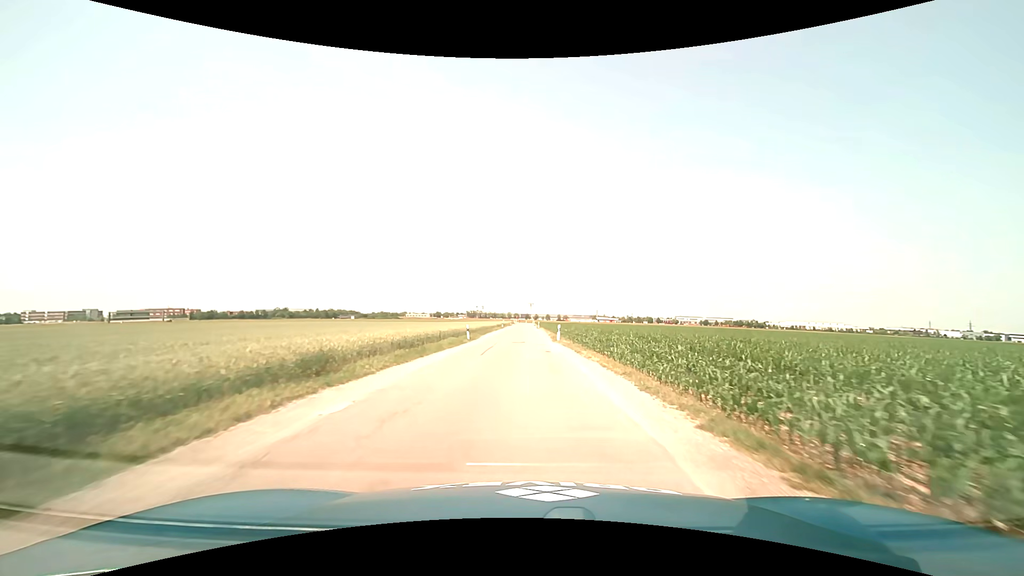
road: unclassified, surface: asphalt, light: Day
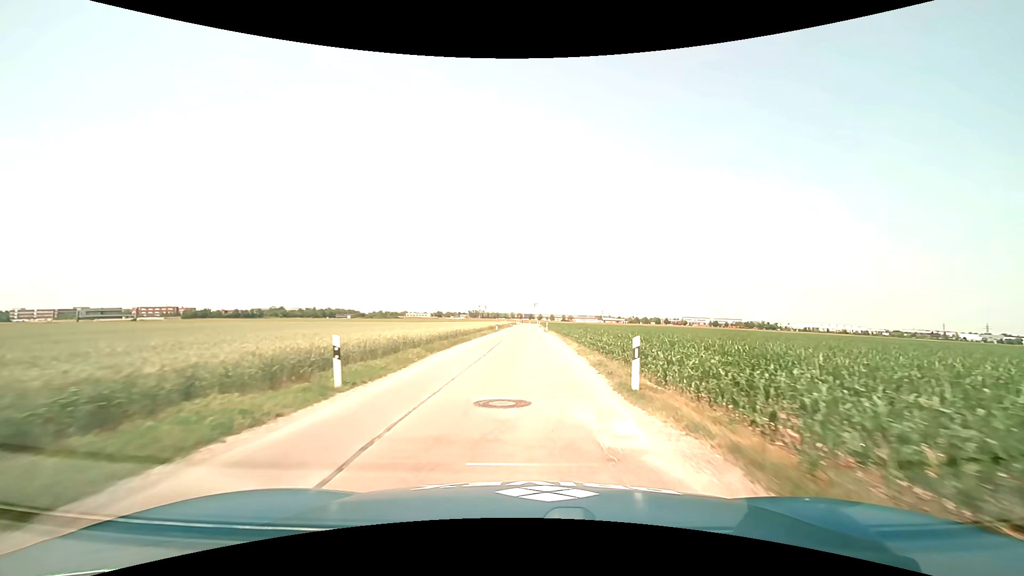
(-0.1, +22.4) m; 0°
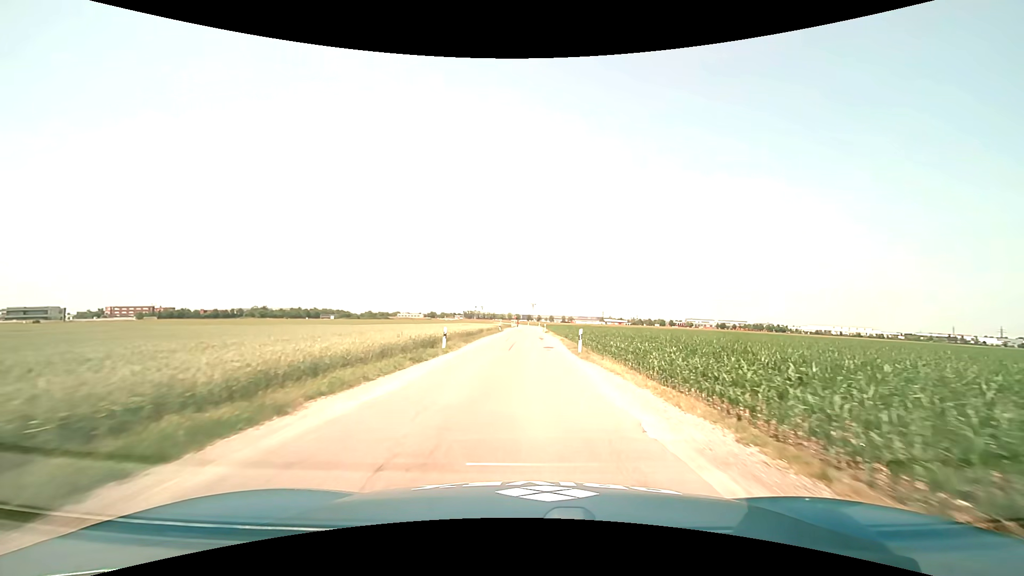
(-0.1, +37.1) m; 0°
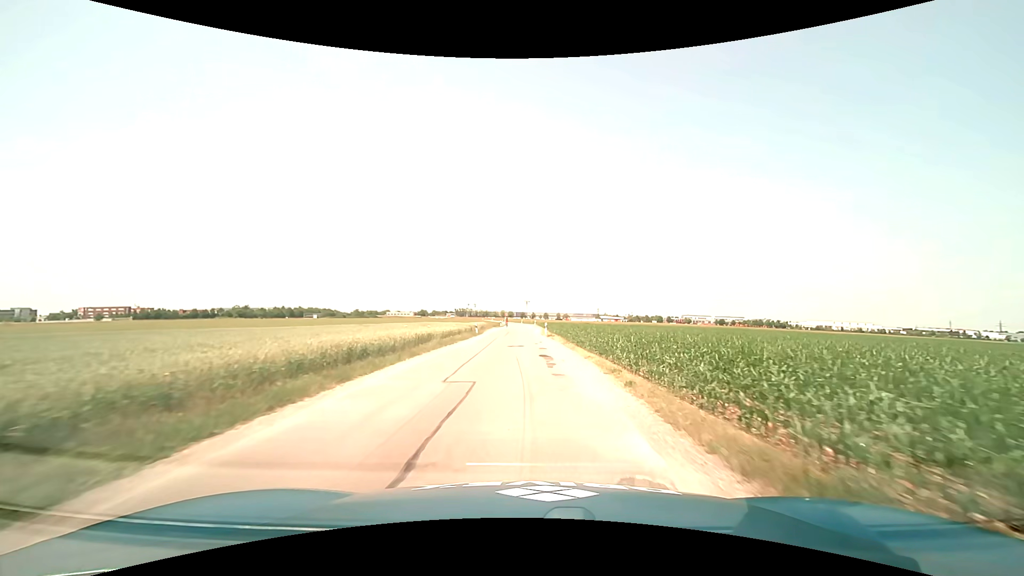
(+0.1, +22.5) m; +1°
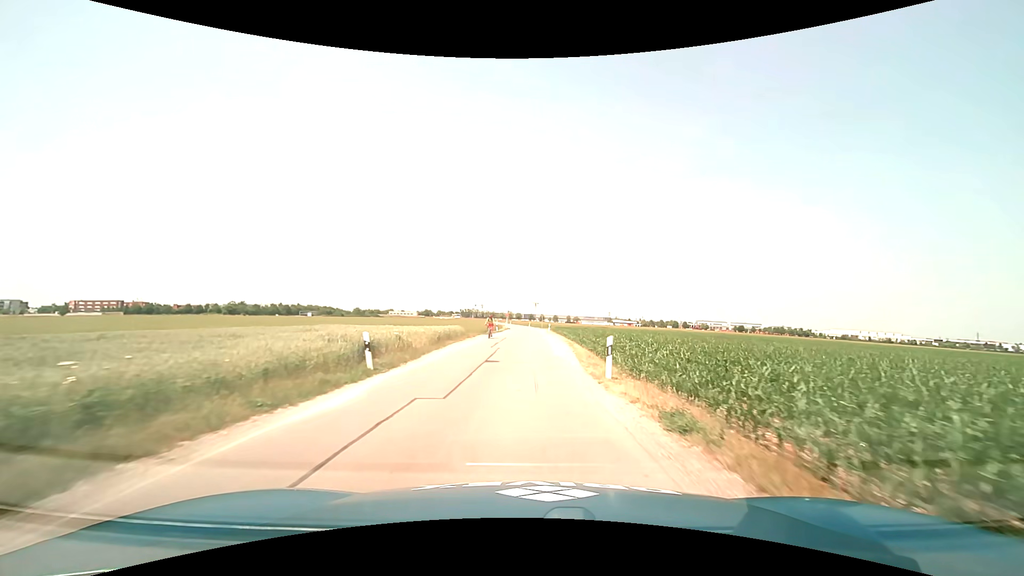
(-0.2, +30.0) m; -1°
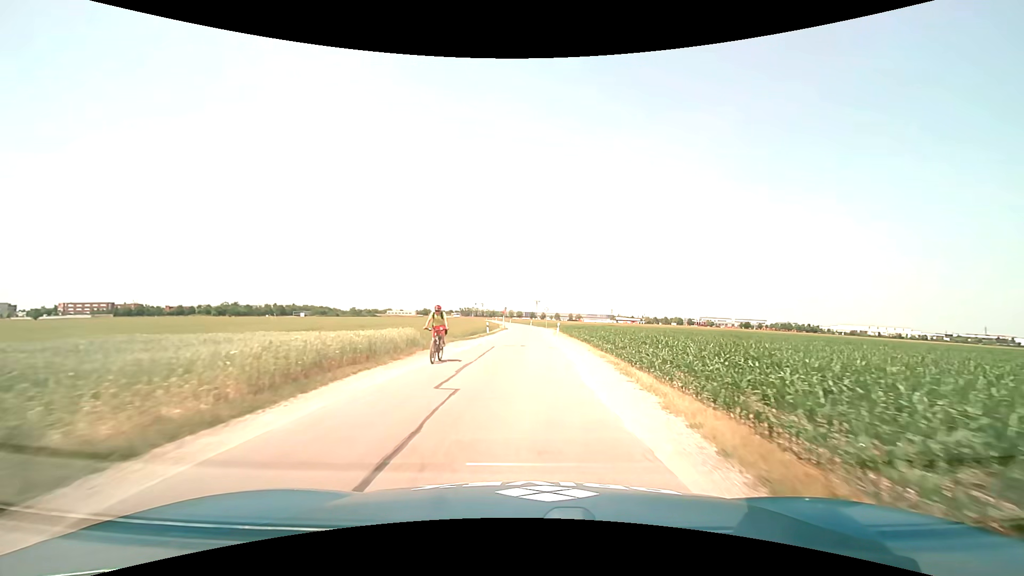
(0.0, +15.0) m; 0°
(0, +10) (0, +20) (0, +30) (0, +40) (0, +50) (0, +60) (0, +70) (0, +80) (-1, +90) (-1, +100) m
